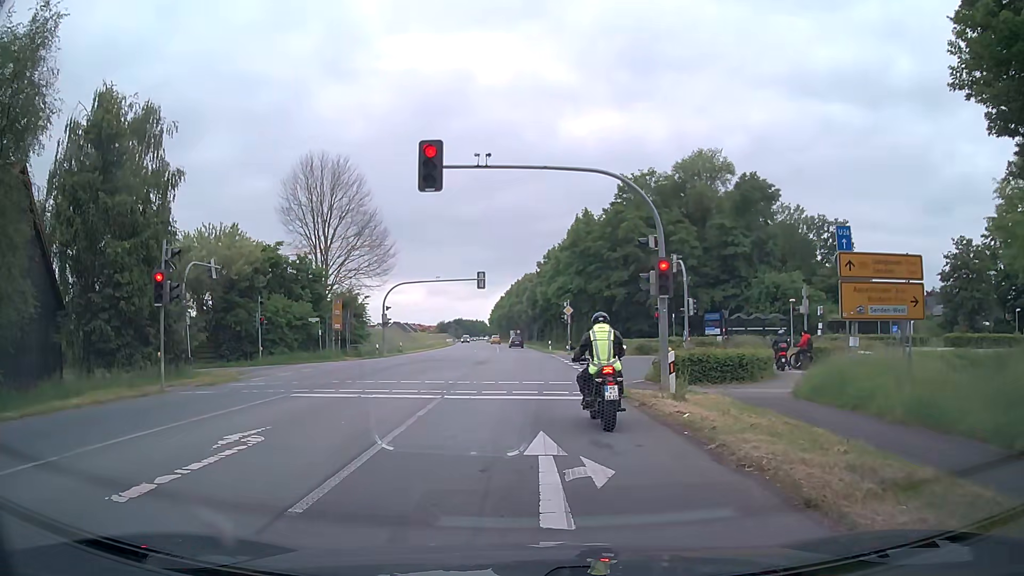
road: primary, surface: asphalt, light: Day
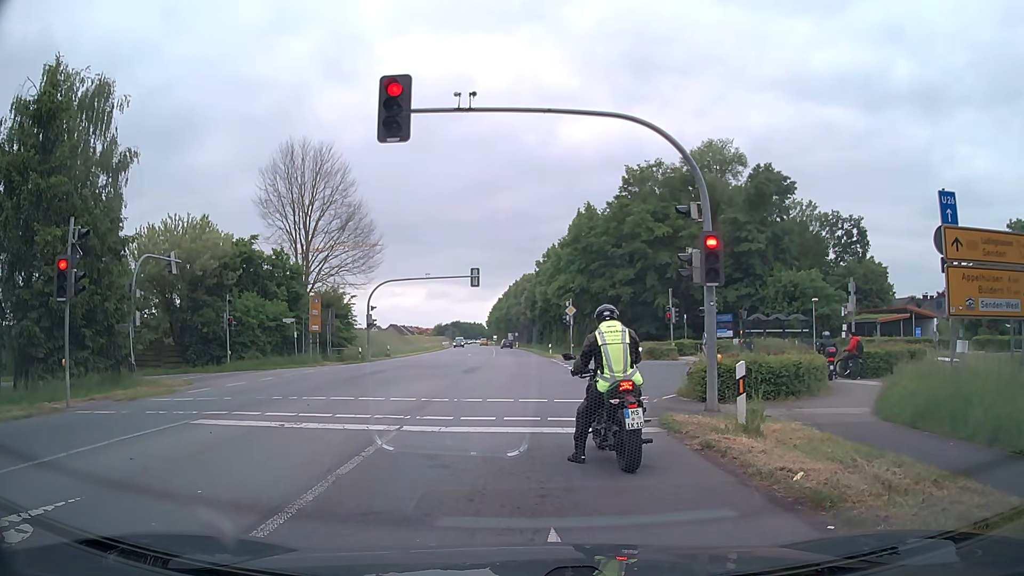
(+0.1, +4.6) m; +1°
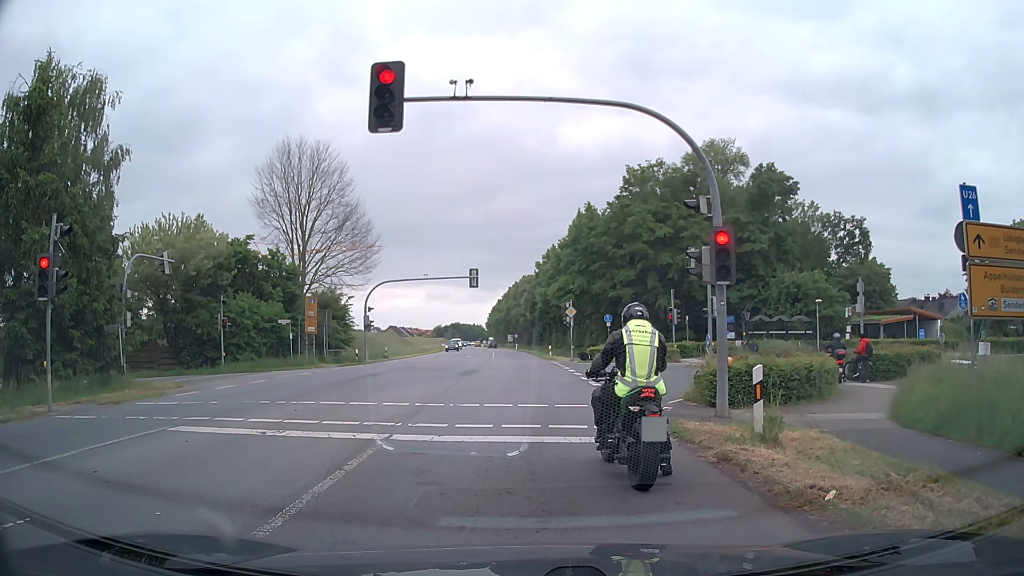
(0.0, +0.8) m; 0°
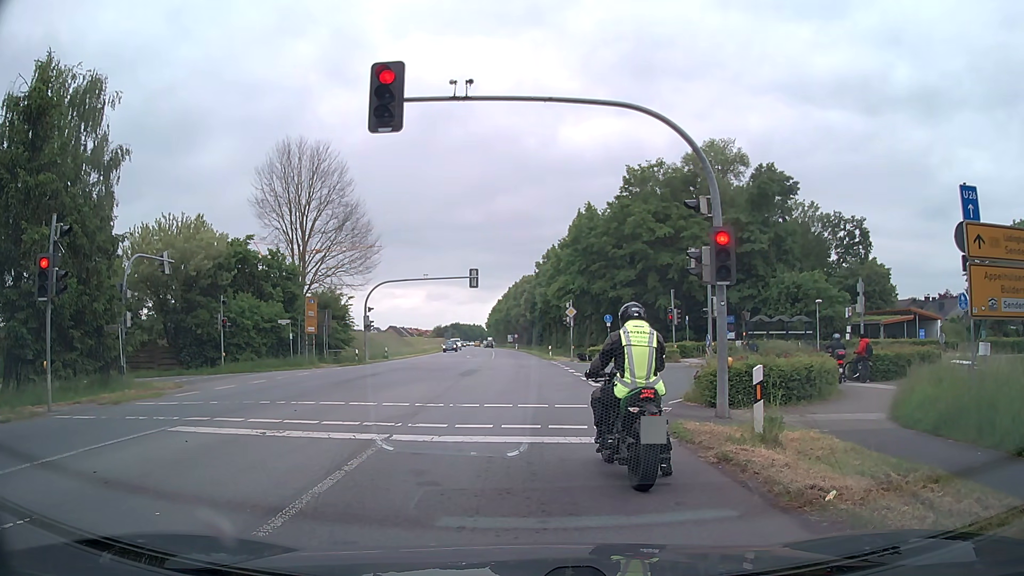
(0.0, 0.0) m; 0°
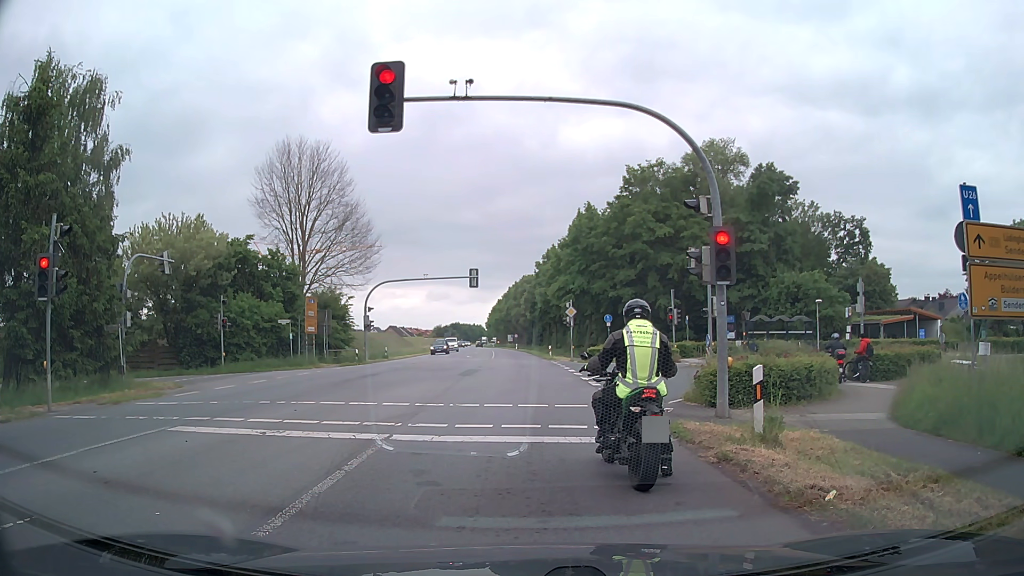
(0.0, 0.0) m; 0°
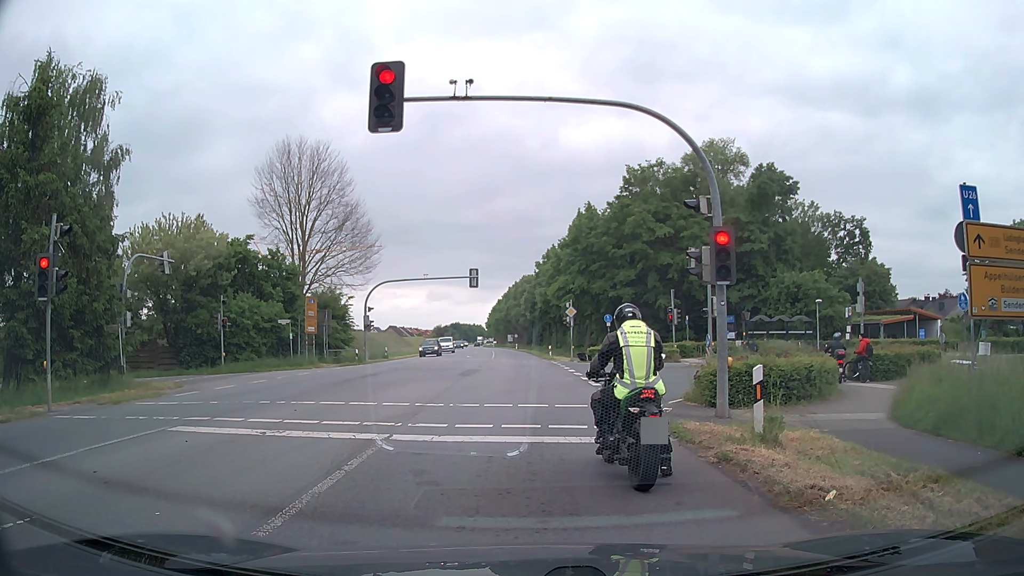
(0.0, 0.0) m; 0°
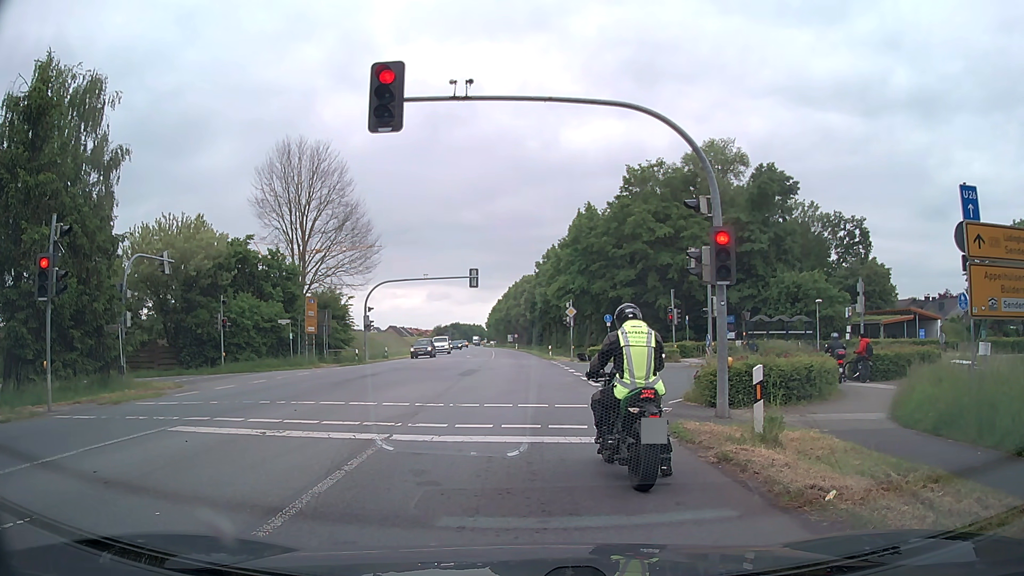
(0.0, 0.0) m; 0°
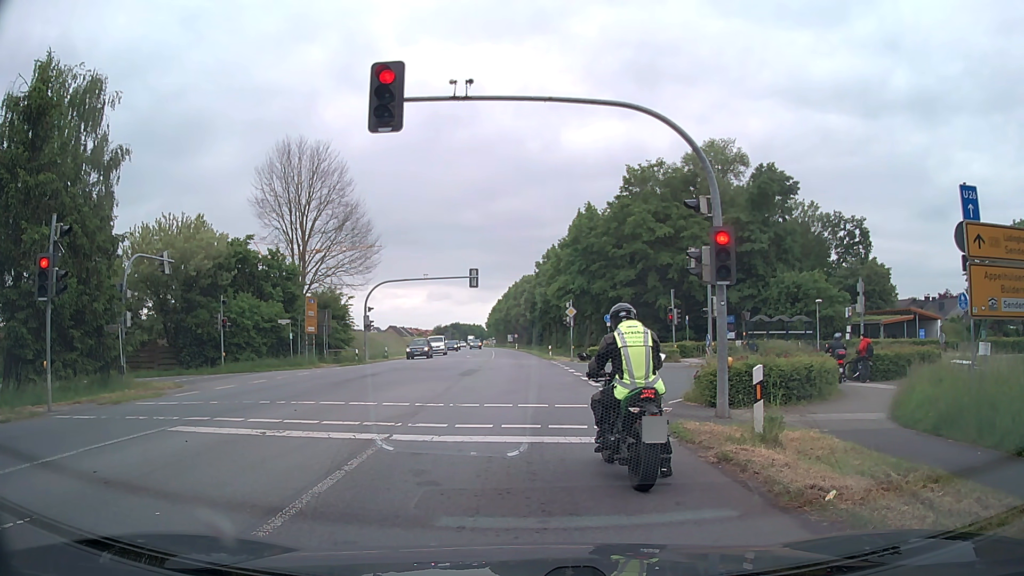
(0.0, 0.0) m; 0°
(0, +10) (0, +20) (0, +30) (0, +40) (-1, +50) (-1, +60) (-2, +70) (-2, +80) (-3, +90) (-4, +100) m
